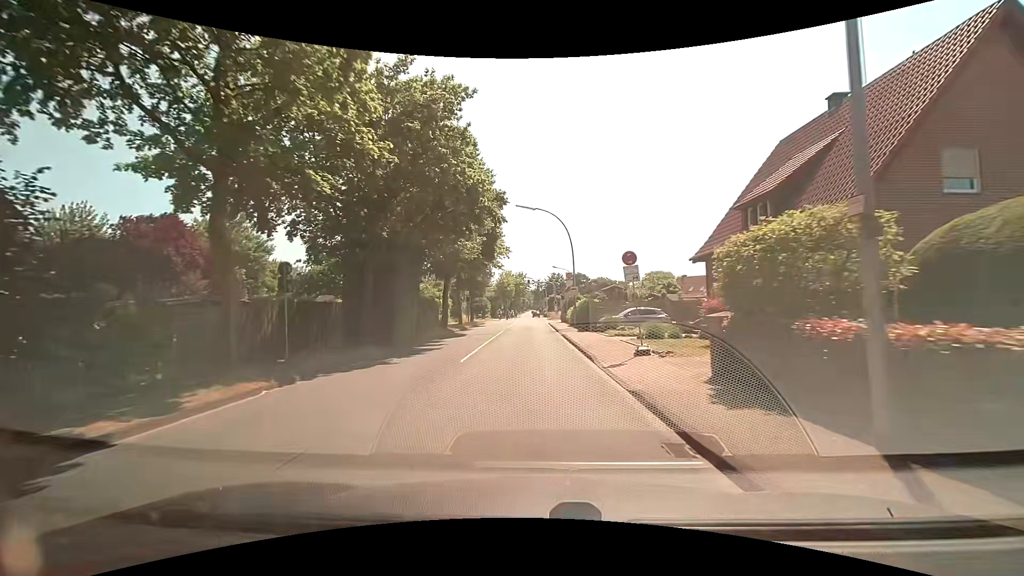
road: secondary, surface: asphalt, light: Day
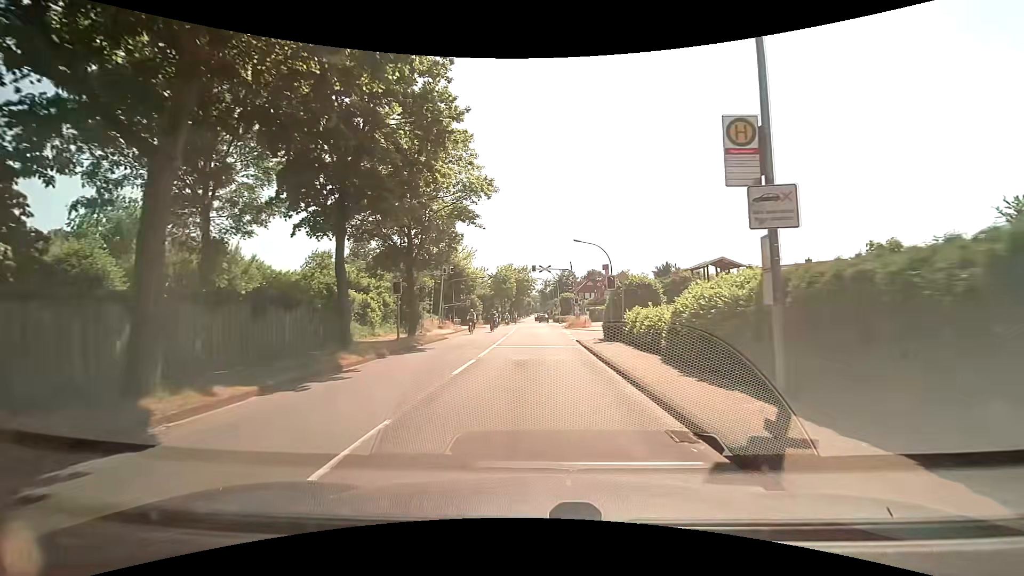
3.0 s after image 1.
(-0.2, +28.3) m; -1°
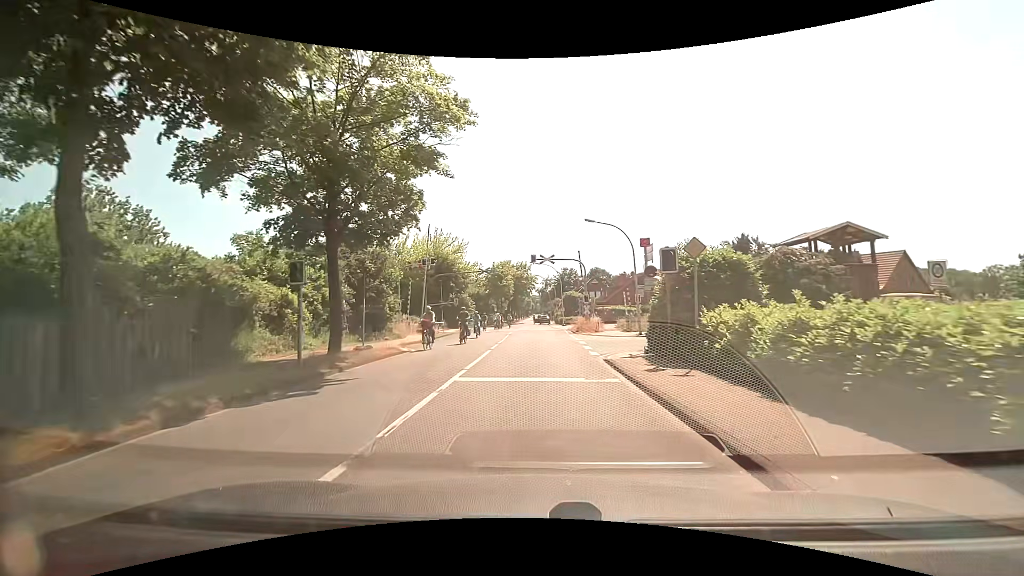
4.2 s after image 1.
(0.0, +9.6) m; 0°
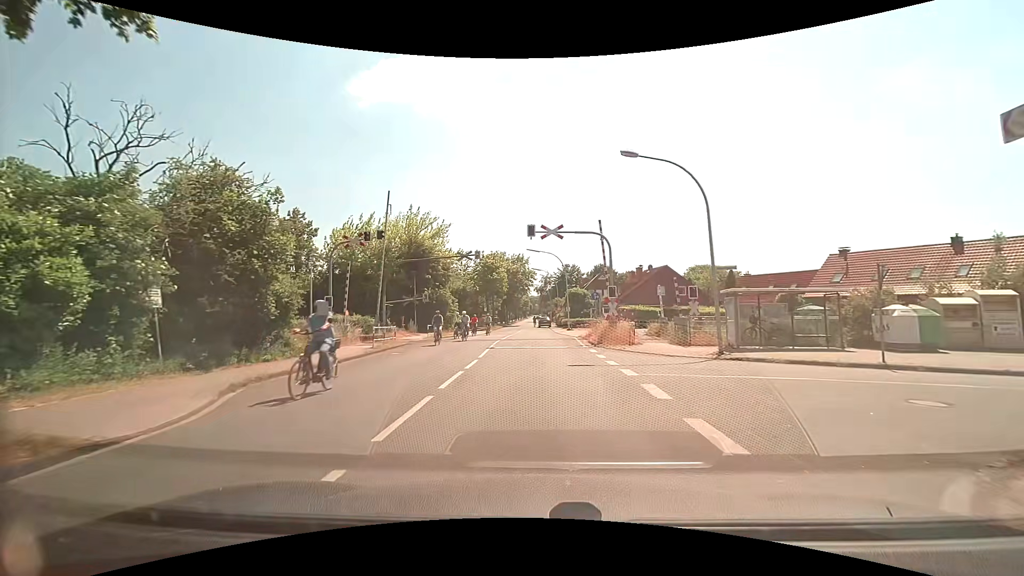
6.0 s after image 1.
(+0.1, +14.0) m; 0°
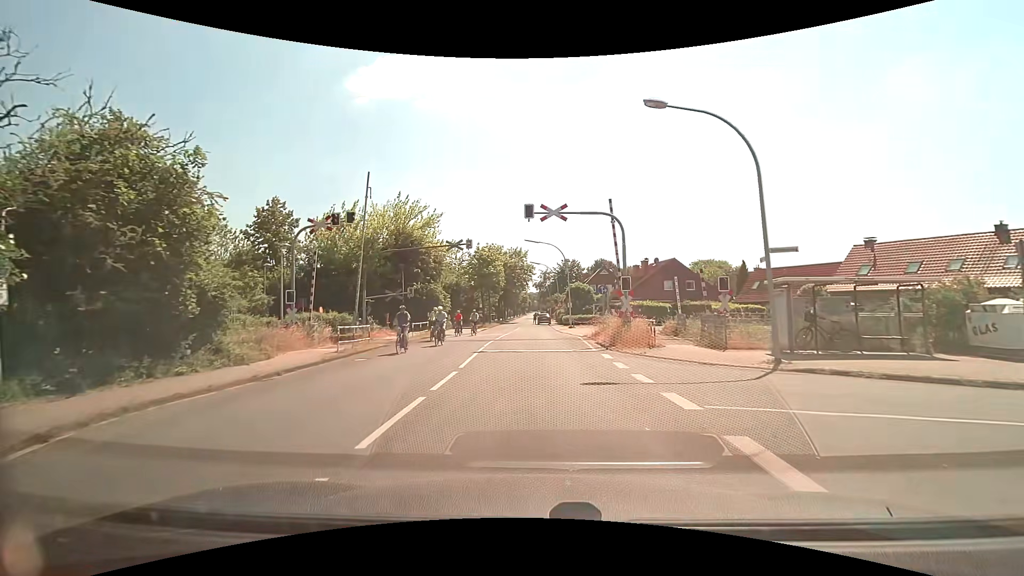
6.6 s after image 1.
(+0.1, +4.2) m; +1°
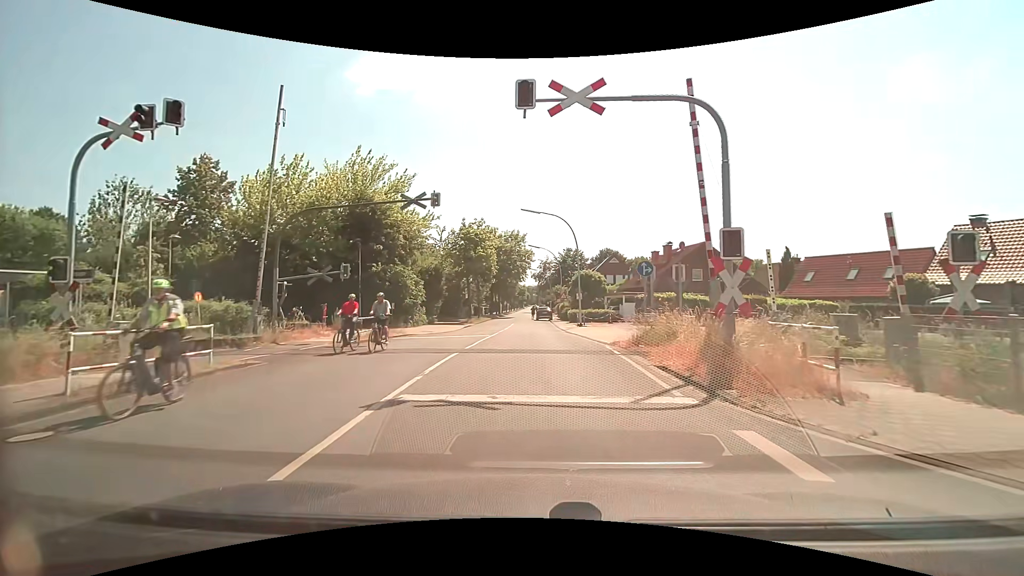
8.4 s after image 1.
(0.0, +11.6) m; +1°
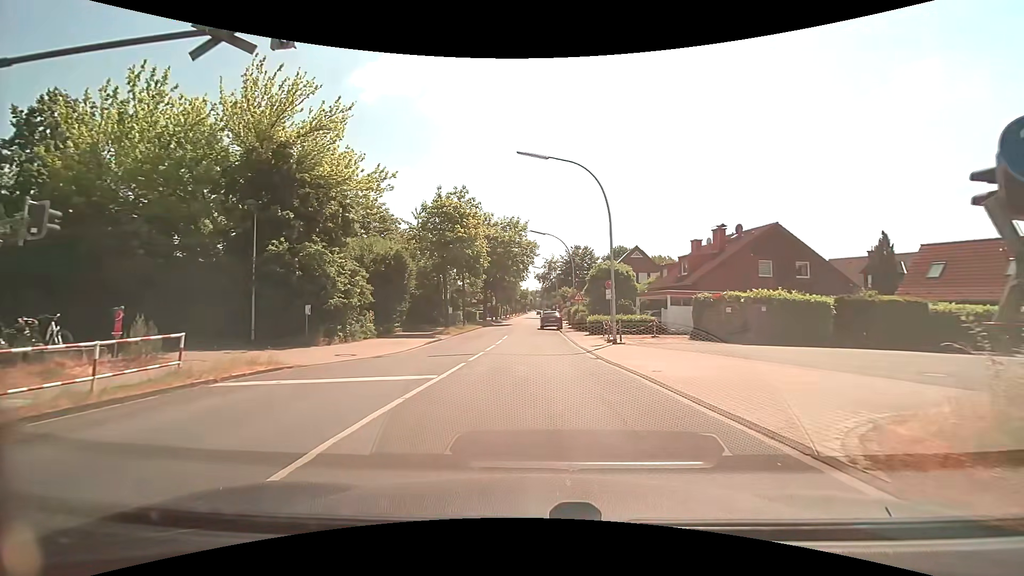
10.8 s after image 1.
(-0.1, +14.2) m; -1°
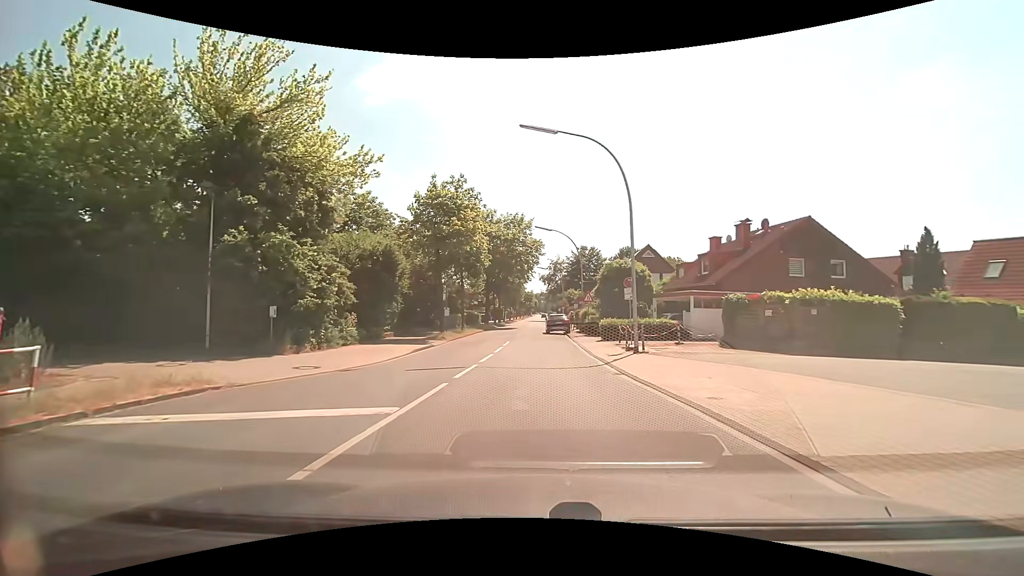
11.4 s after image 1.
(0.0, +3.5) m; 0°
(0, +10) (0, +20) (-1, +30) (-1, +40) (-1, +50) (0, +60) (+1, +70) (+1, +80) (+2, +90) (+2, +100) m
